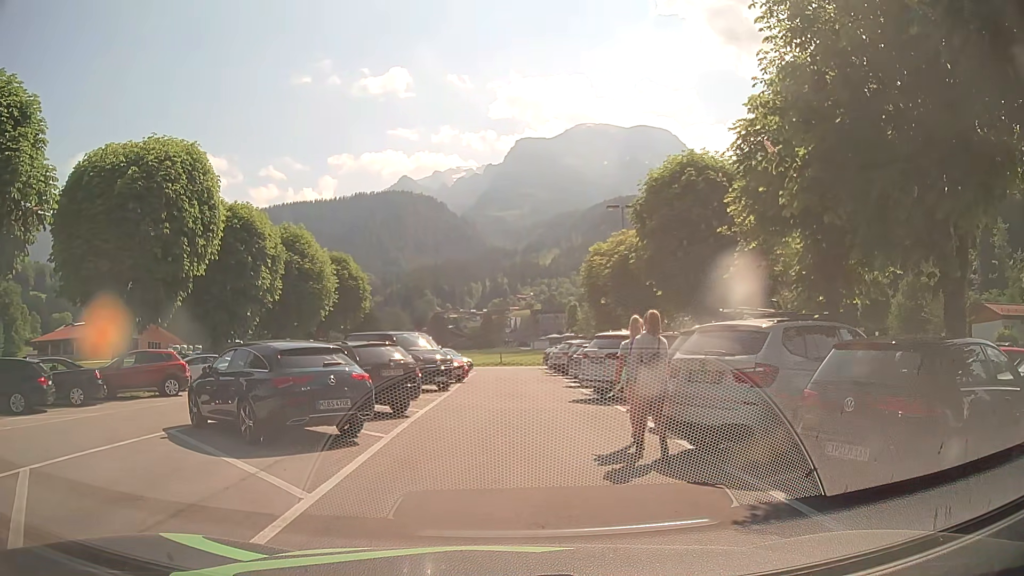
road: service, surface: asphalt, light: Day
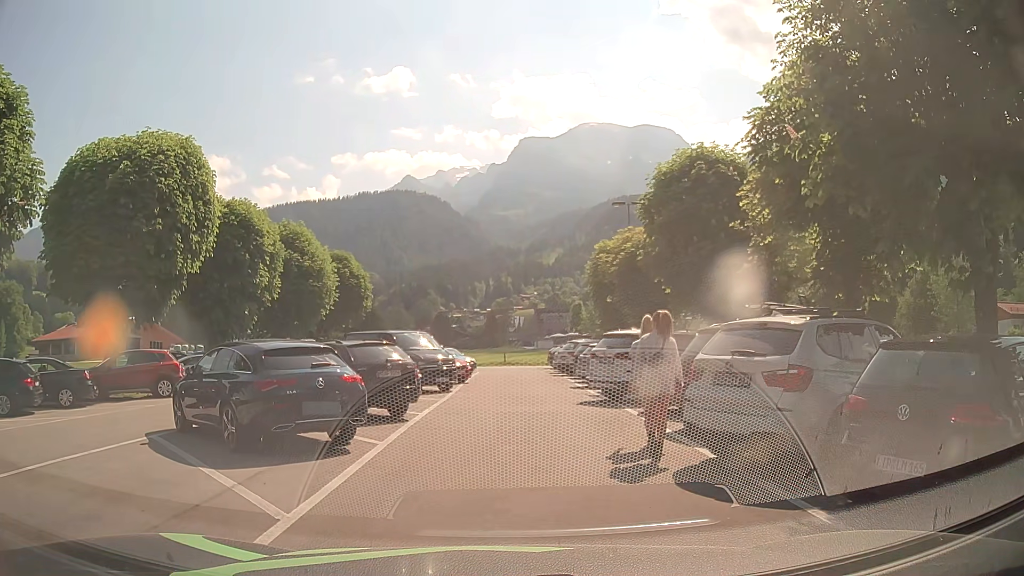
(0.0, +0.8) m; 0°
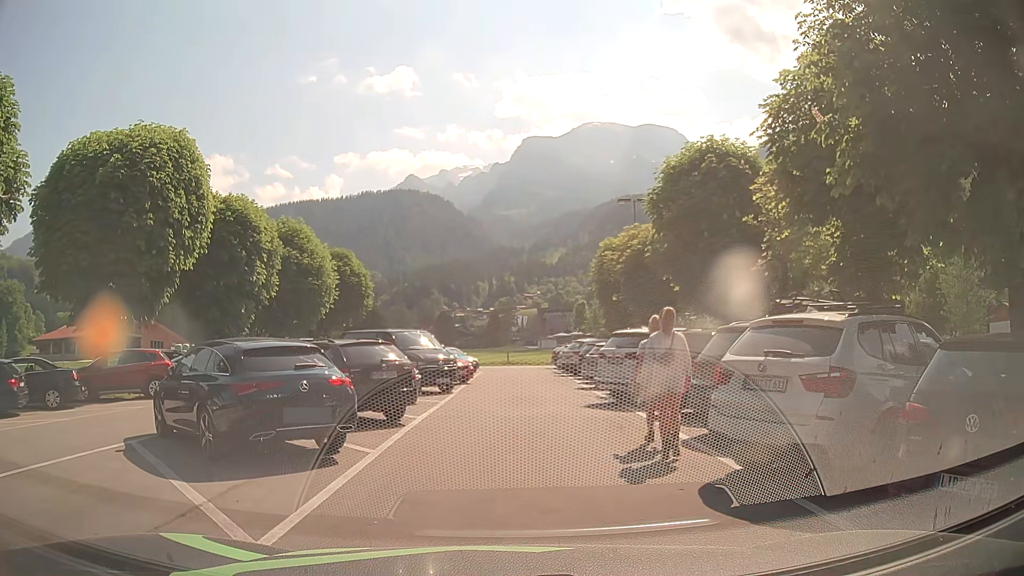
(0.0, +0.8) m; -1°
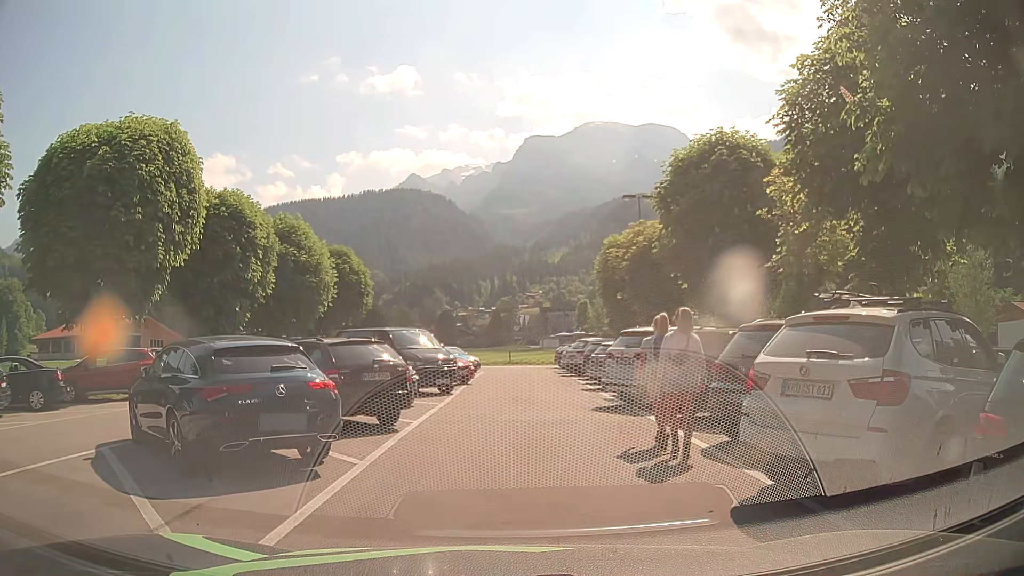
(0.0, +0.9) m; 0°
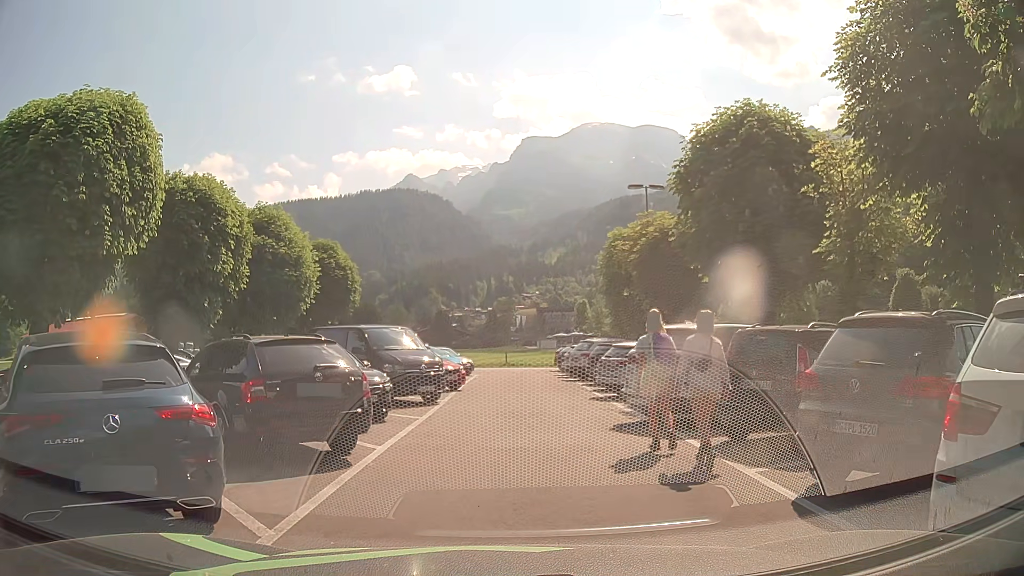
(-0.1, +3.0) m; 0°
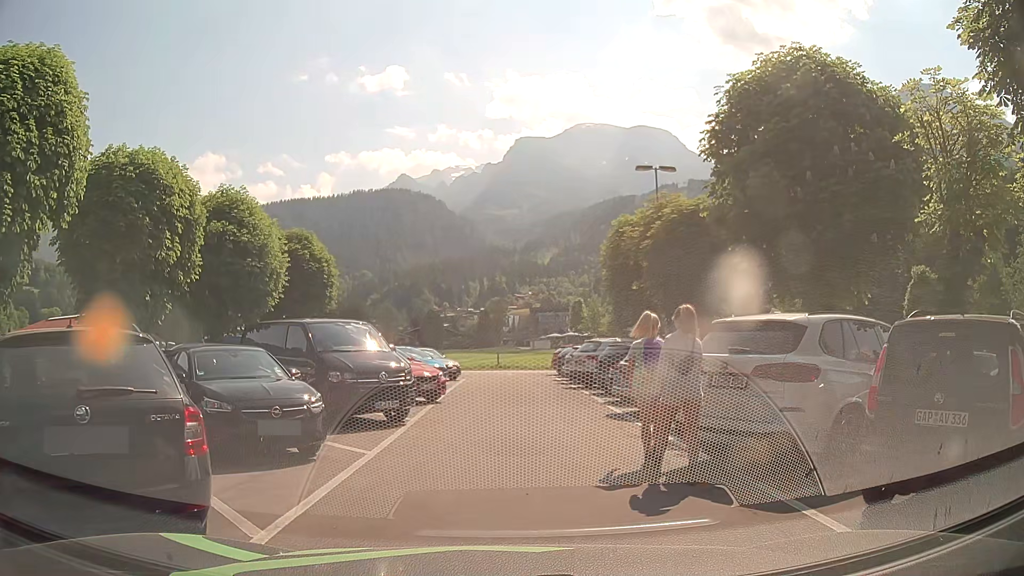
(0.0, +4.2) m; 0°
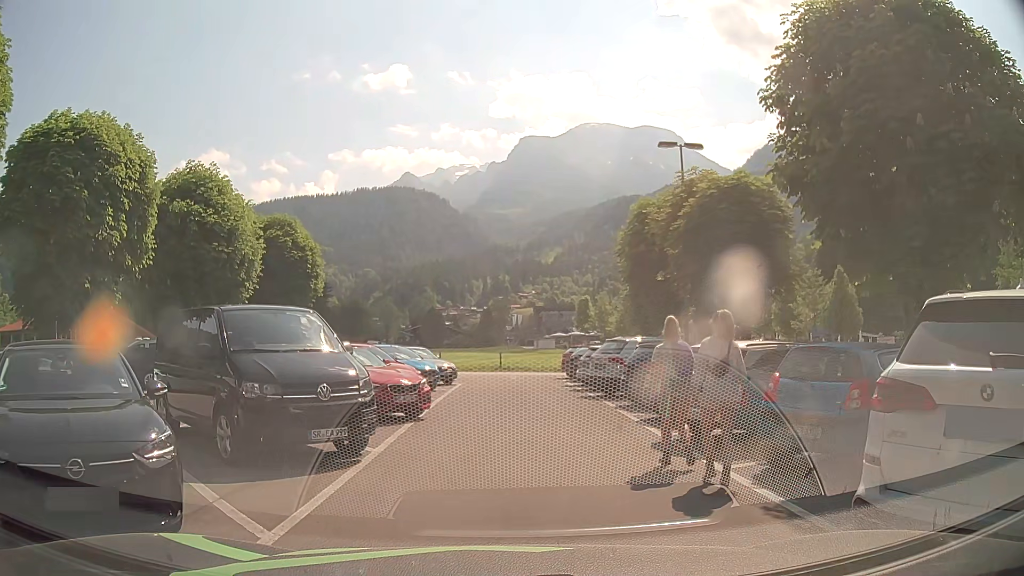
(+0.1, +4.0) m; +1°
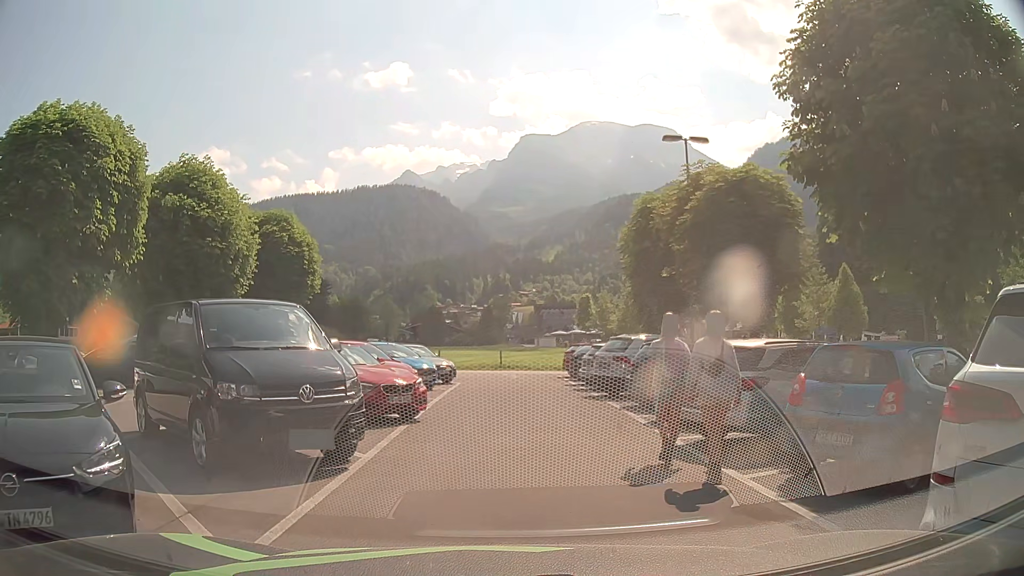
(0.0, +0.7) m; 0°
